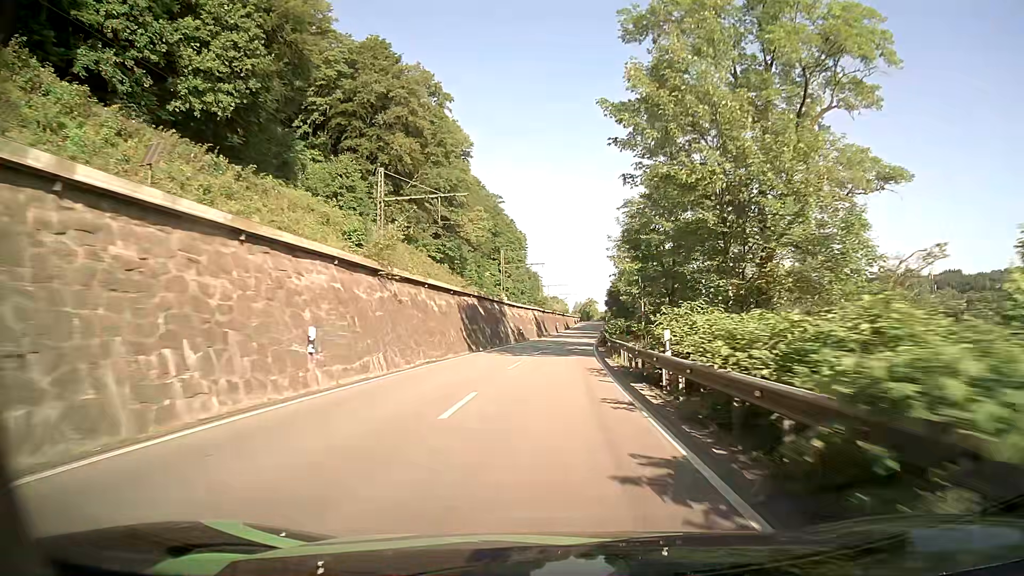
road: primary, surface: asphalt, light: Day
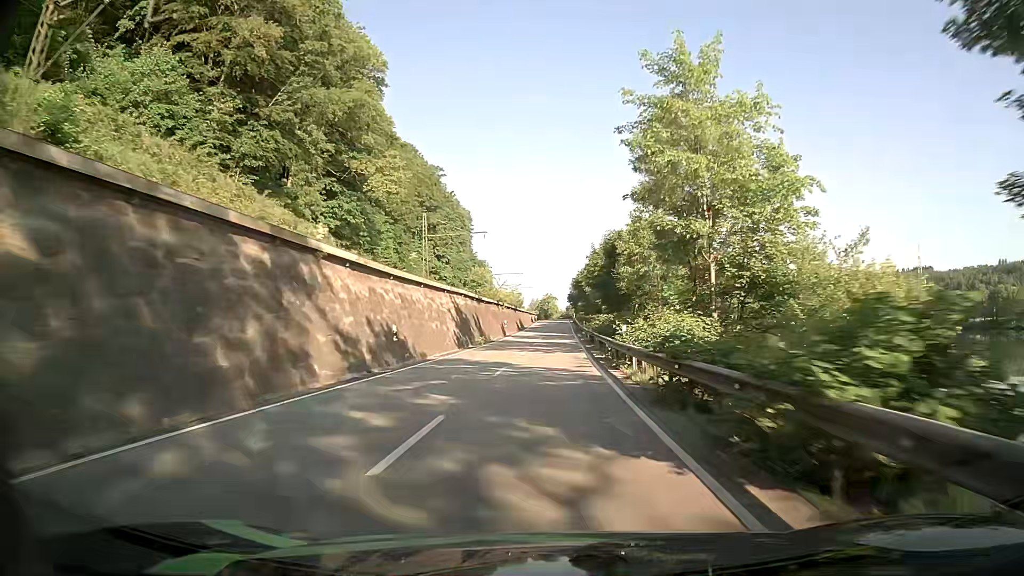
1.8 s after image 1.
(+1.3, +39.7) m; +4°
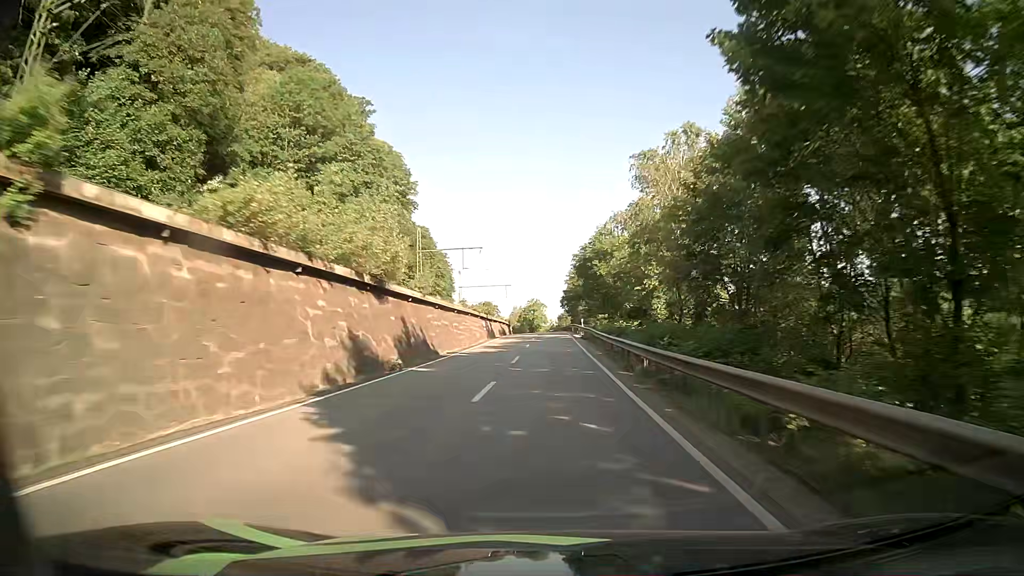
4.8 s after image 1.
(+1.3, +66.0) m; +1°
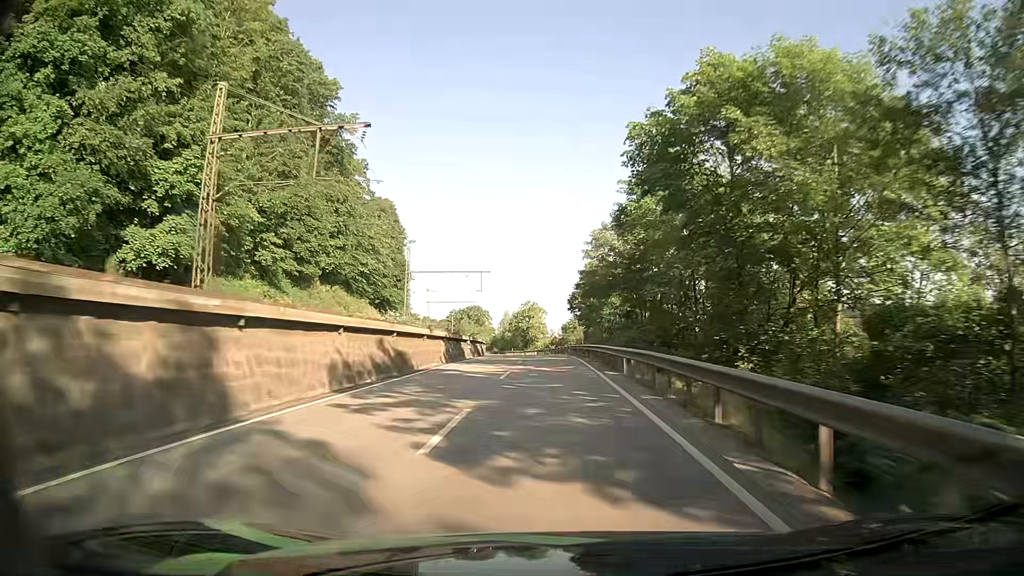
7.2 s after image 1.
(+0.1, +52.0) m; 0°
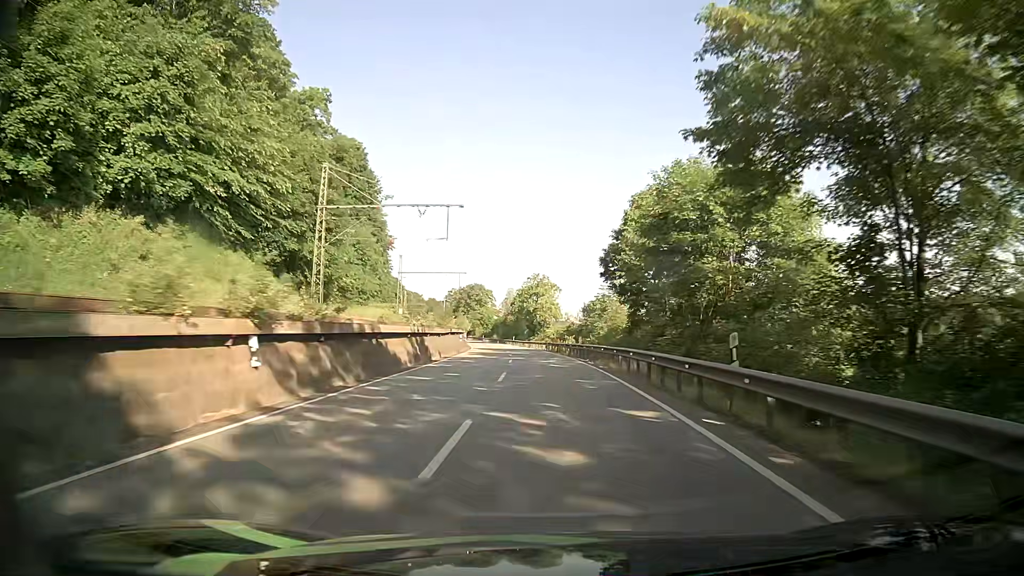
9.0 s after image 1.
(-0.3, +37.1) m; -1°
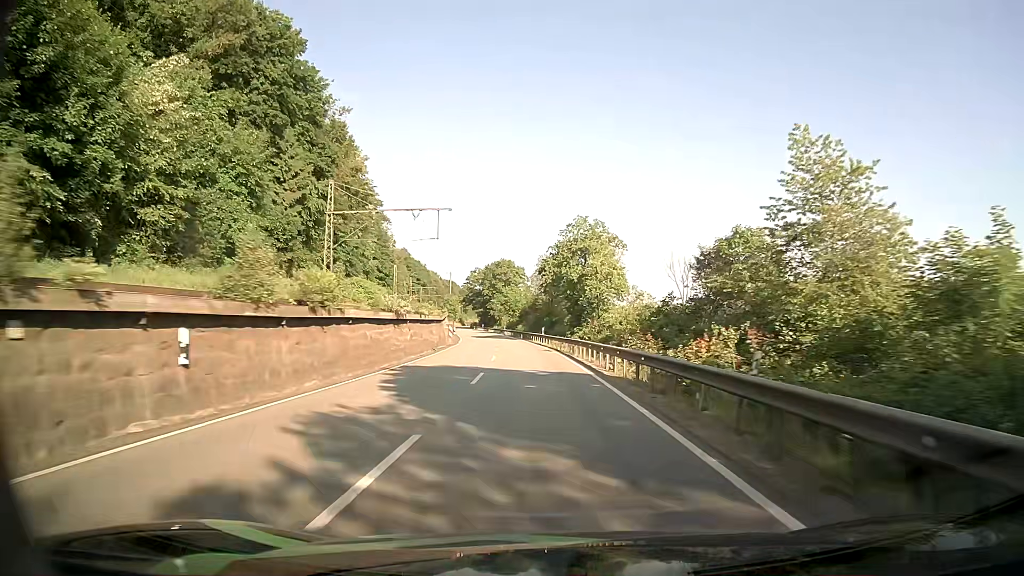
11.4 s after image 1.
(-1.1, +49.4) m; -4°
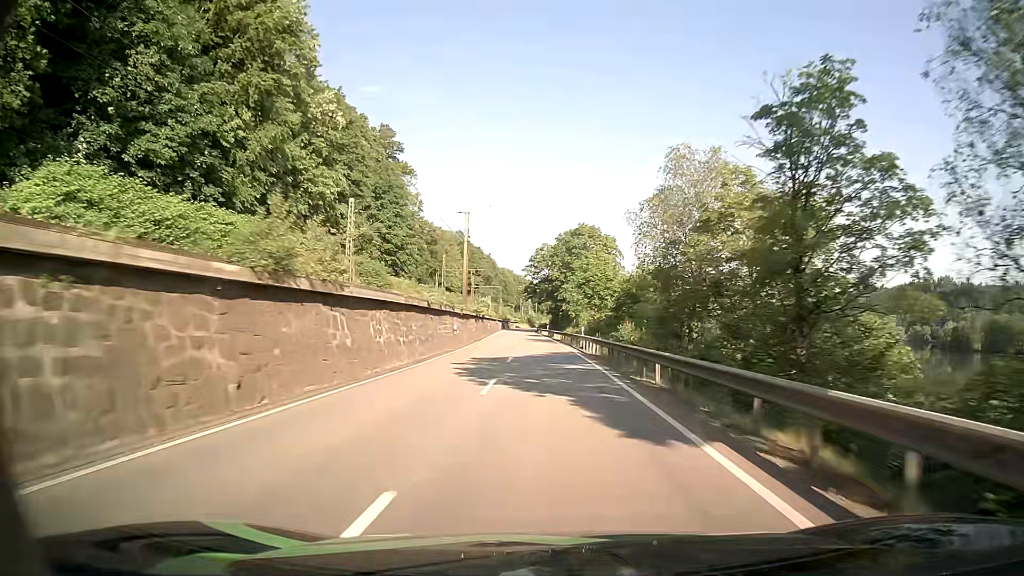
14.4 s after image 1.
(-3.5, +62.7) m; -7°
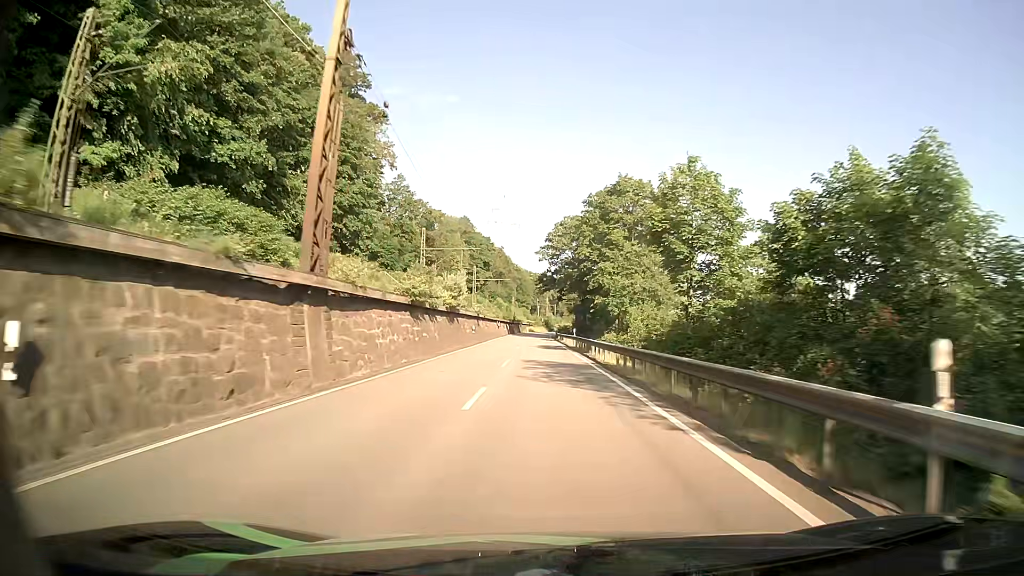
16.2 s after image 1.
(-0.7, +38.3) m; -2°
(0, +10) (0, +20) (0, +30) (-1, +40) (-1, +50) (-1, +60) (-1, +70) (-1, +80) (-2, +90) (-2, +100) m
